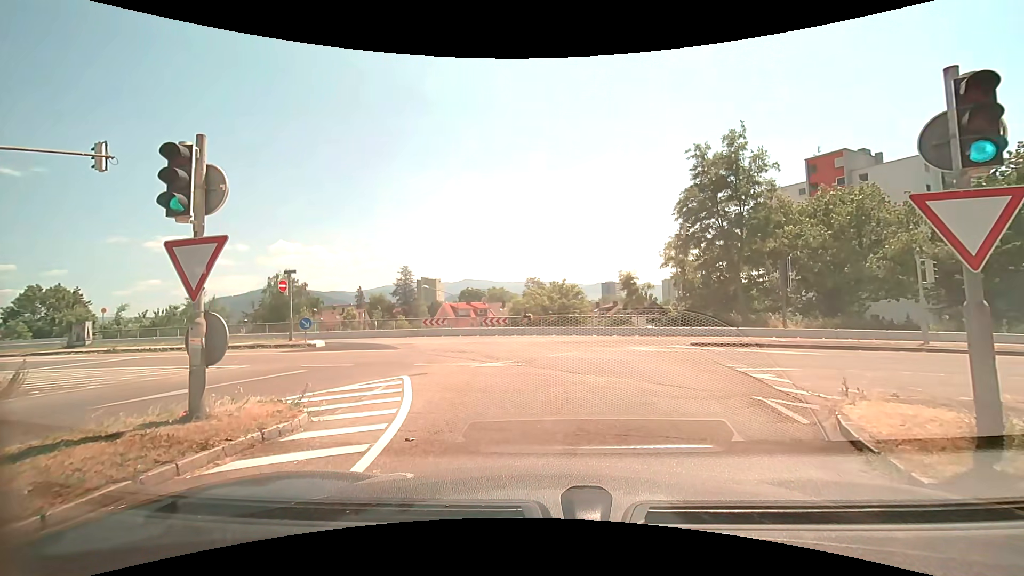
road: trunk_link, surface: asphalt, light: Day
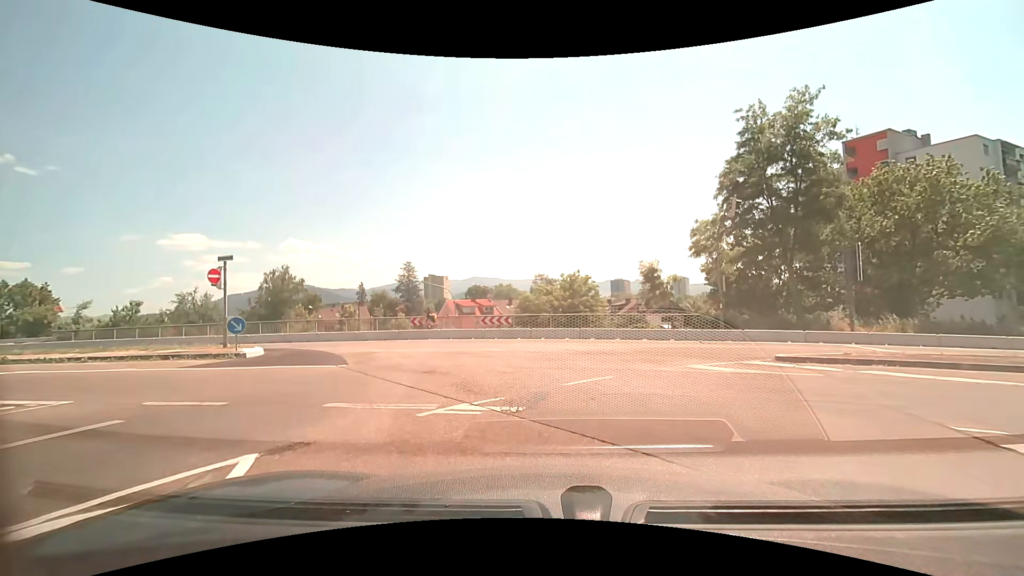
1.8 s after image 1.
(-0.1, +6.3) m; -2°
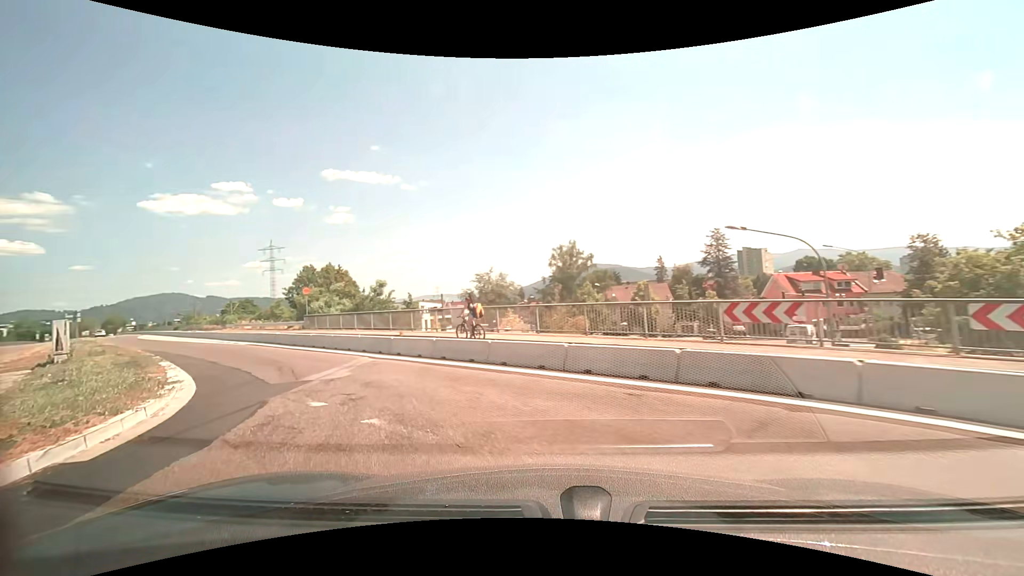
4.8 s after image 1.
(-3.8, +18.9) m; -32°
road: secondary_link
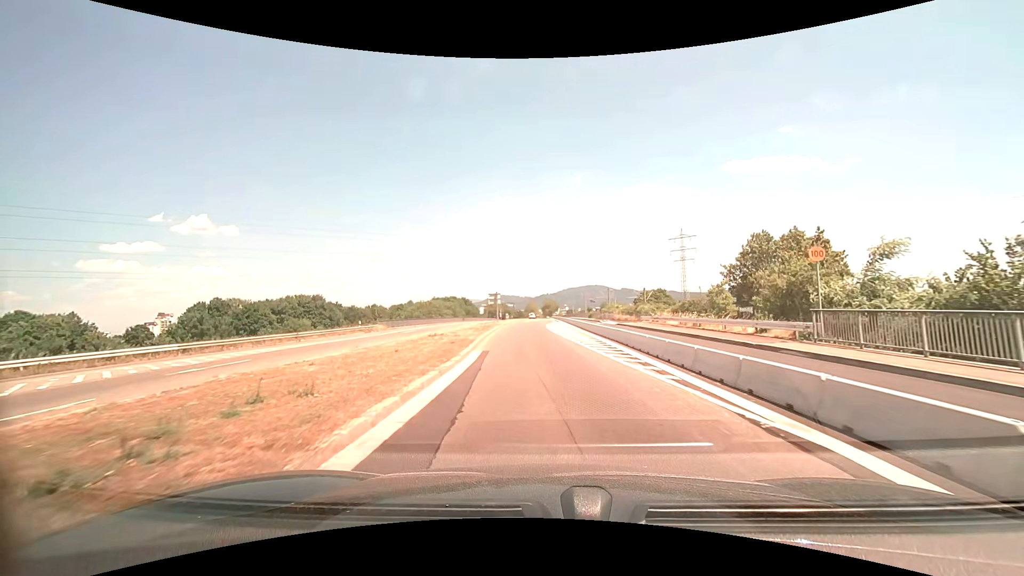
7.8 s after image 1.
(-12.3, +19.1) m; -46°
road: secondary
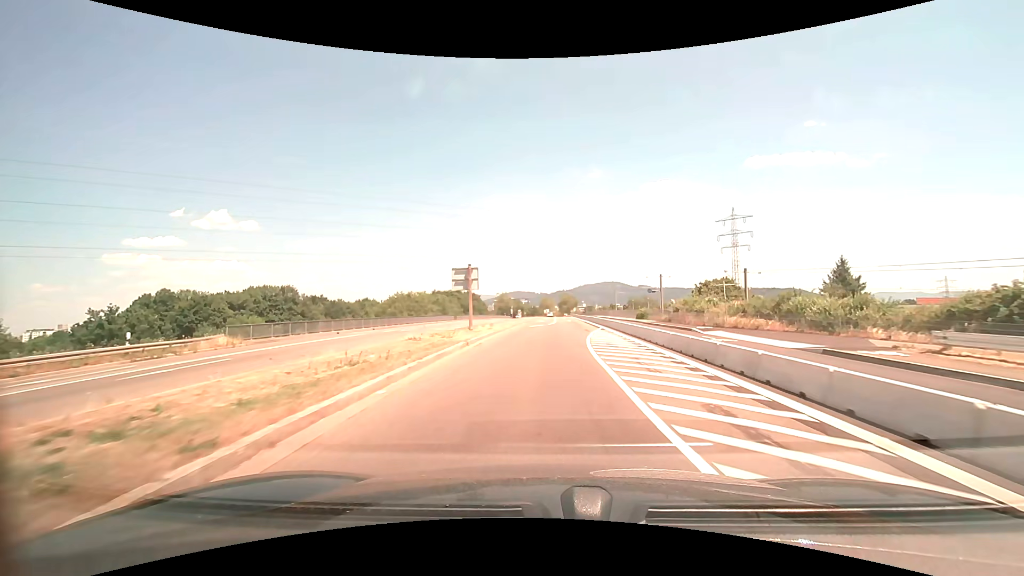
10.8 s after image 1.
(-0.9, +33.1) m; -2°
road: secondary_link
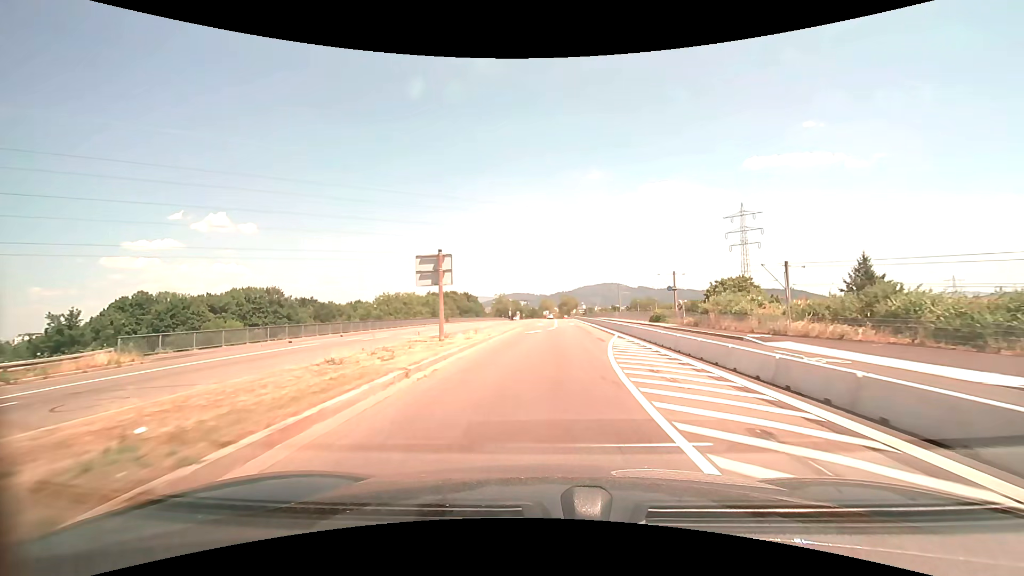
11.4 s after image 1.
(0.0, +7.7) m; 0°
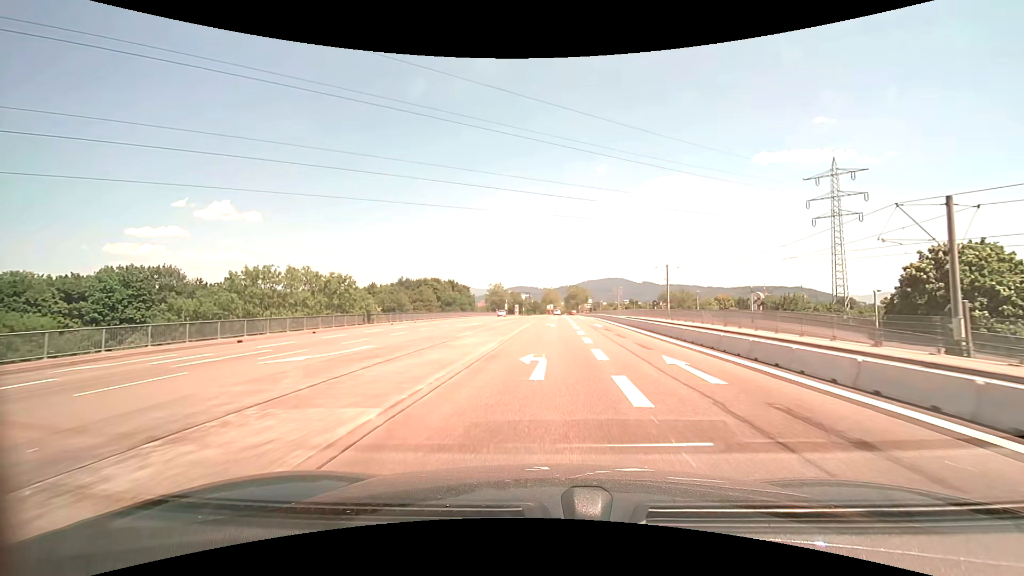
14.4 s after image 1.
(-0.3, +41.7) m; -1°
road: secondary
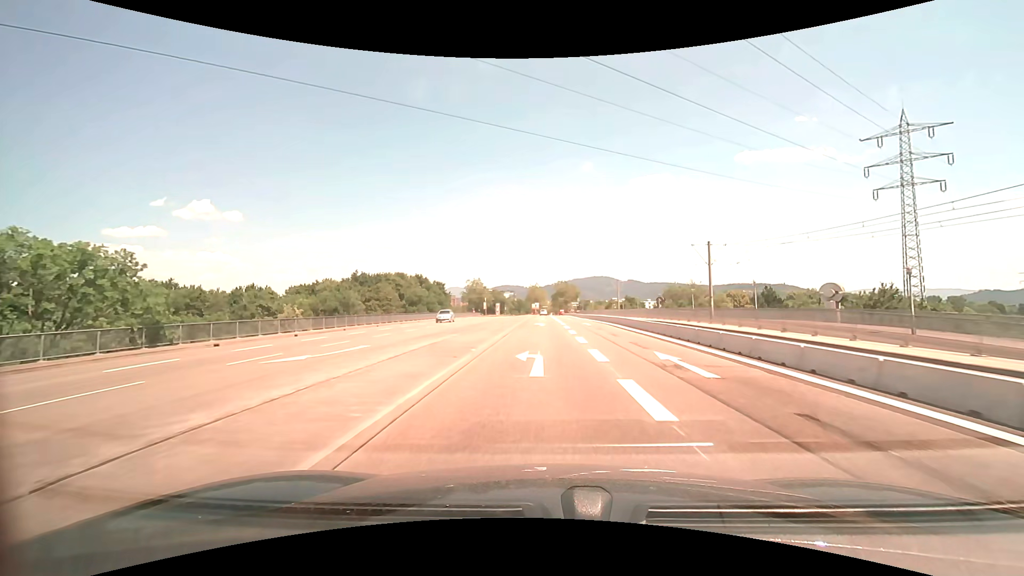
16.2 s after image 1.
(+0.4, +24.7) m; +2°
